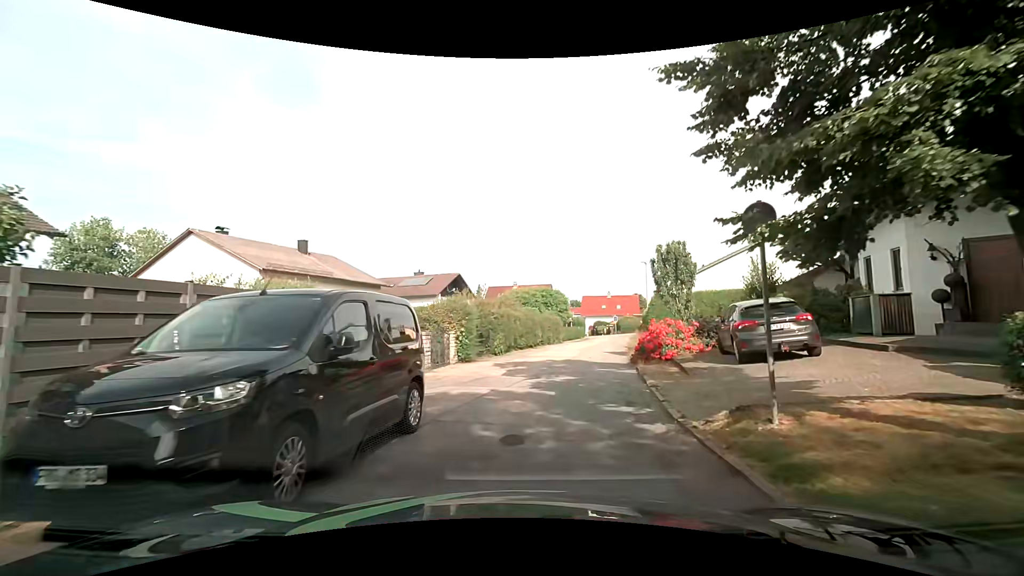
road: residential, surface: asphalt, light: Day
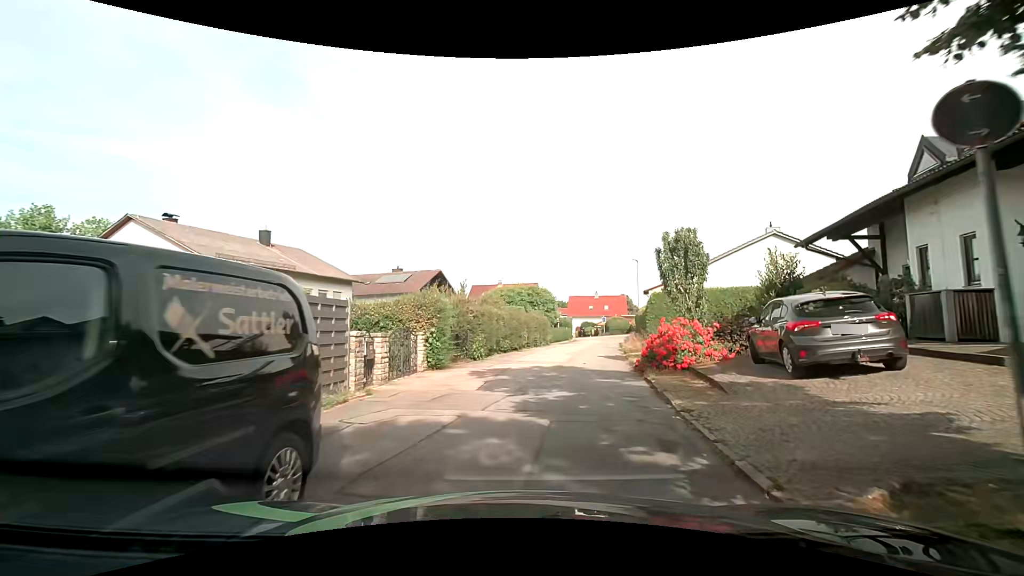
(0.0, +3.2) m; -1°
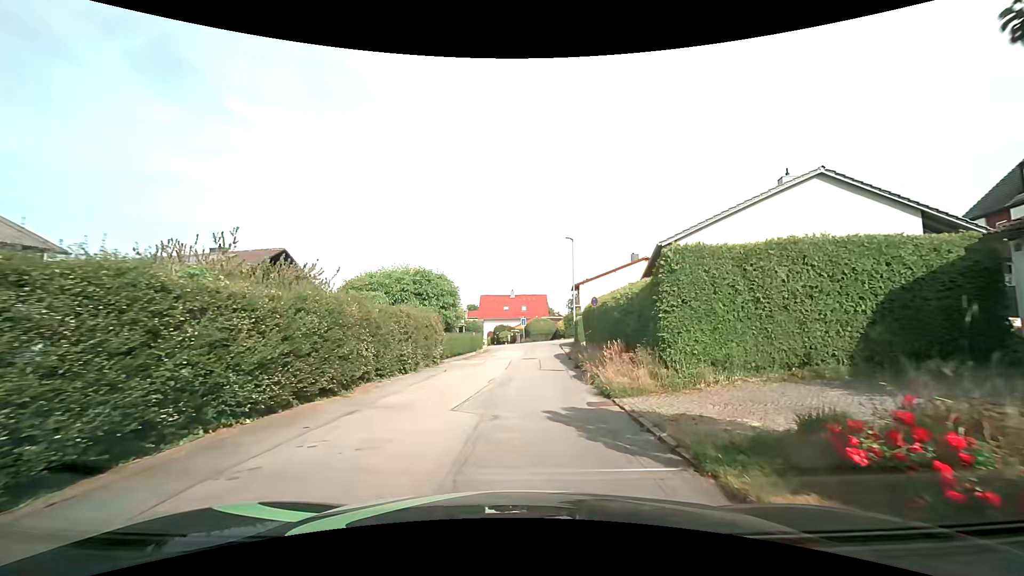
(+1.9, +16.1) m; +12°
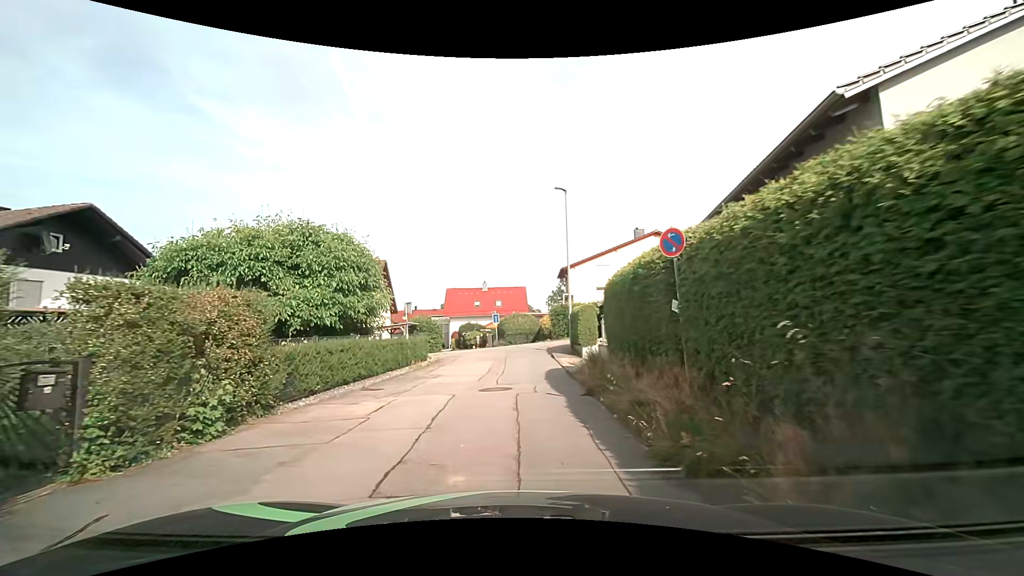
(+0.3, +13.4) m; +1°
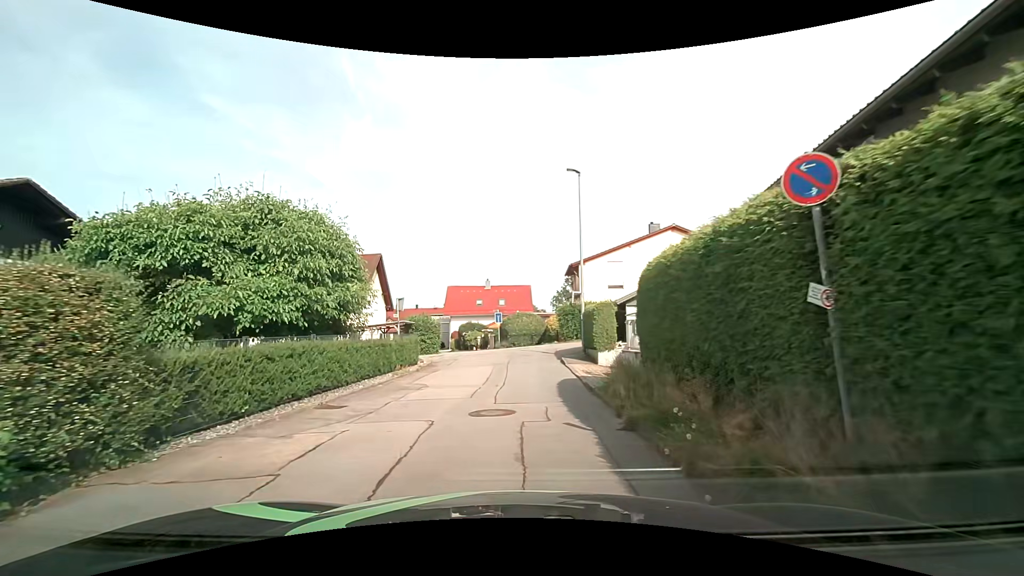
(0.0, +3.2) m; 0°
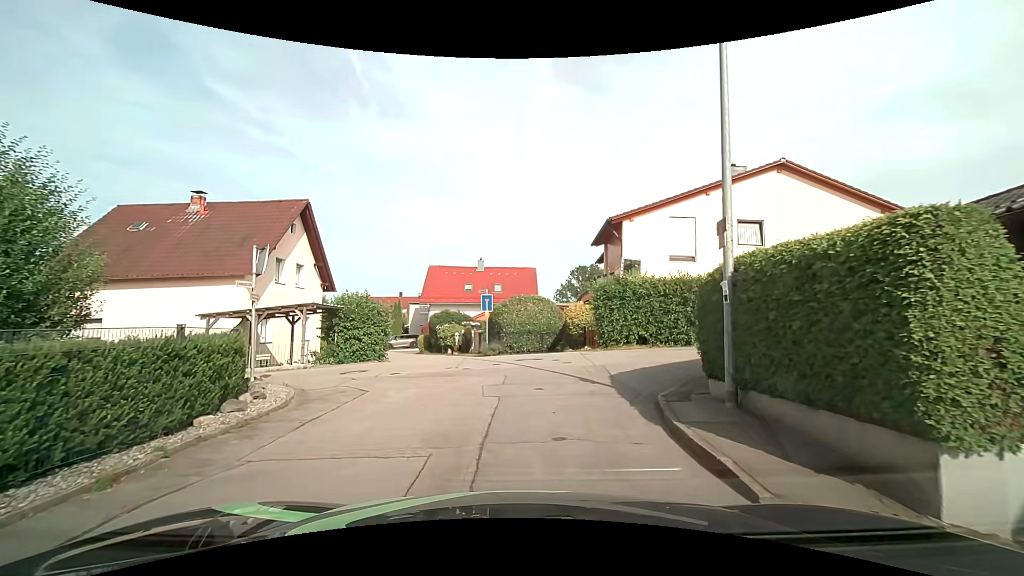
(-0.1, +14.6) m; +1°
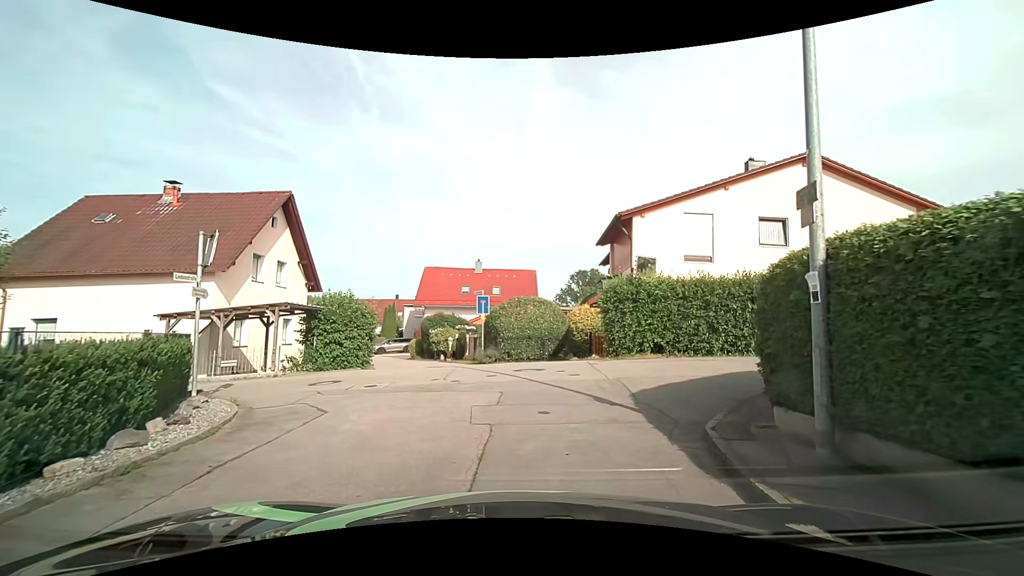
(0.0, +2.0) m; 0°
